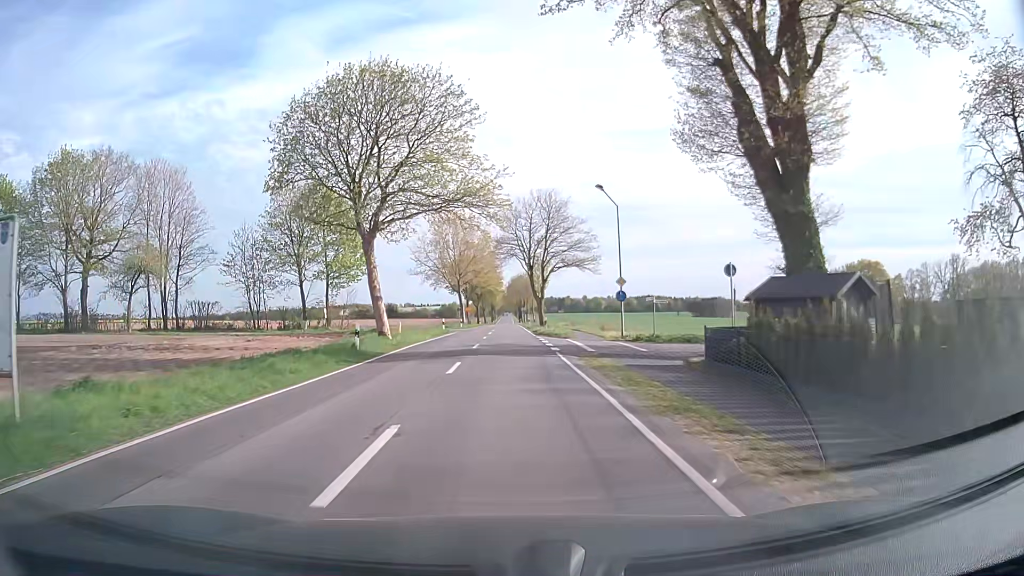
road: secondary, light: Day
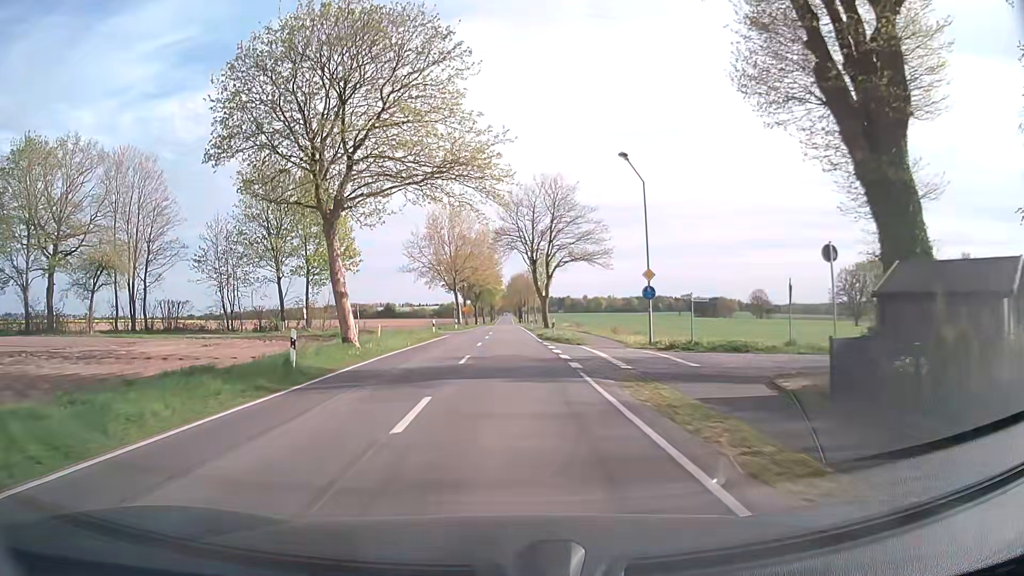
(0.0, +7.1) m; 0°
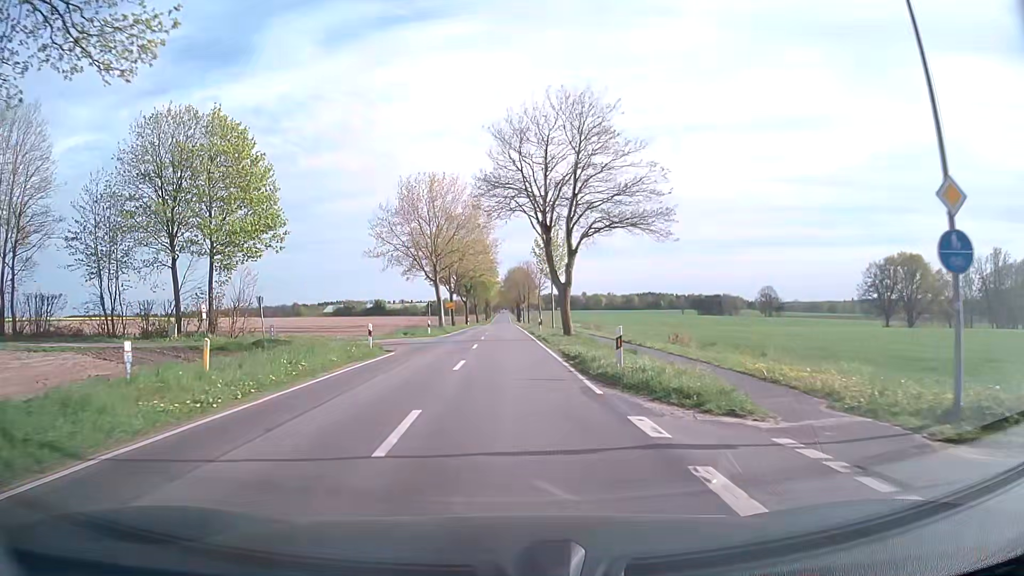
(+0.1, +21.0) m; +1°
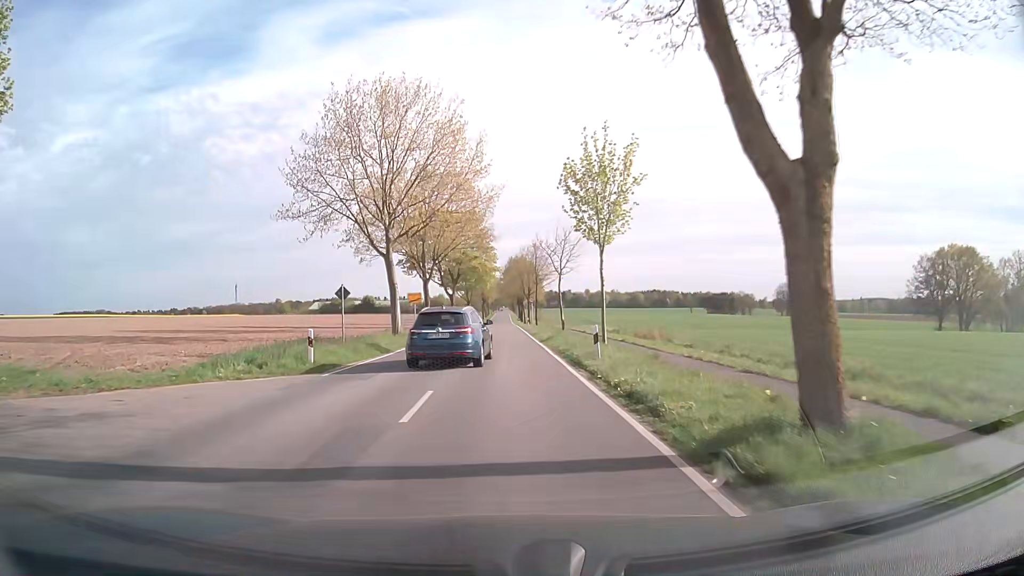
(-0.1, +27.7) m; 0°
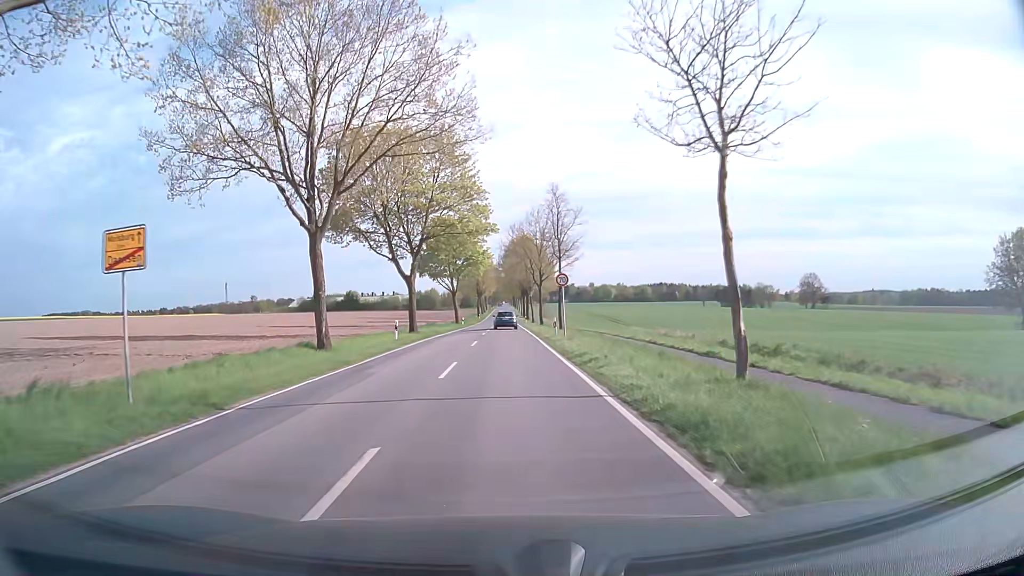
(0.0, +34.6) m; 0°
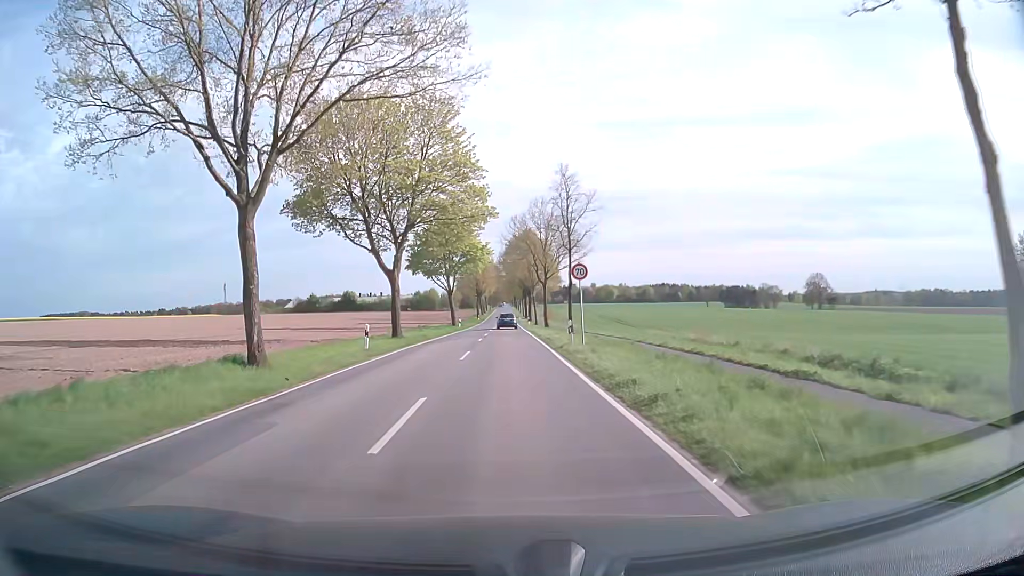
(0.0, +7.0) m; -1°
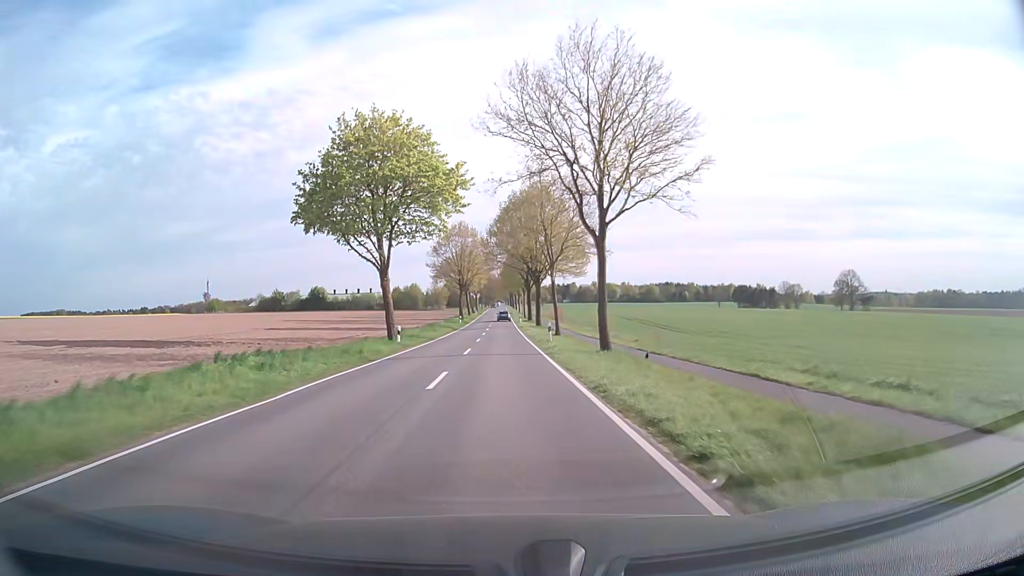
(+0.3, +40.6) m; 0°
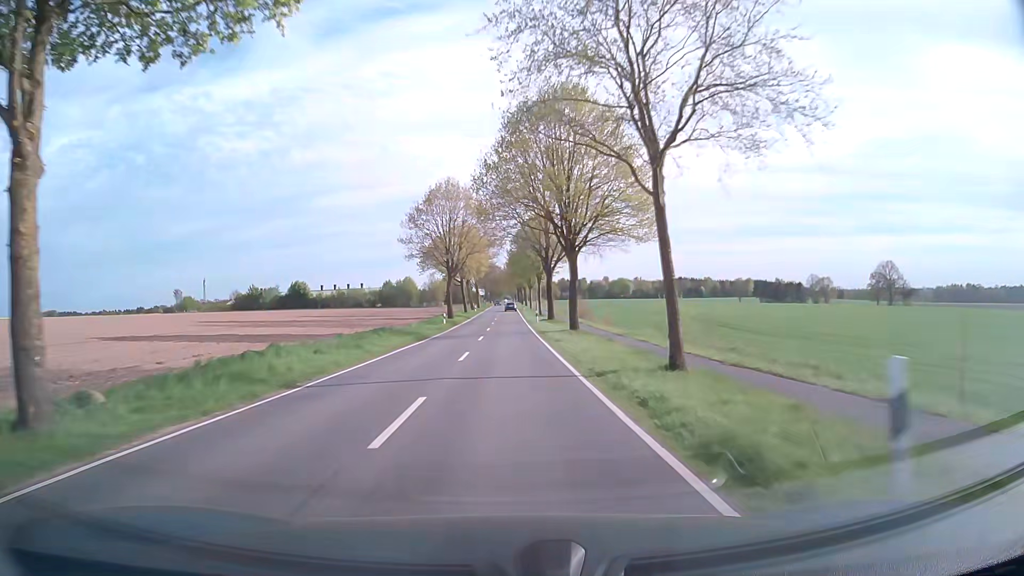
(0.0, +30.1) m; 0°
(0, +10) (0, +20) (0, +30) (0, +40) (0, +50) (0, +60) (0, +70) (0, +80) (+1, +90) (+1, +100) m
